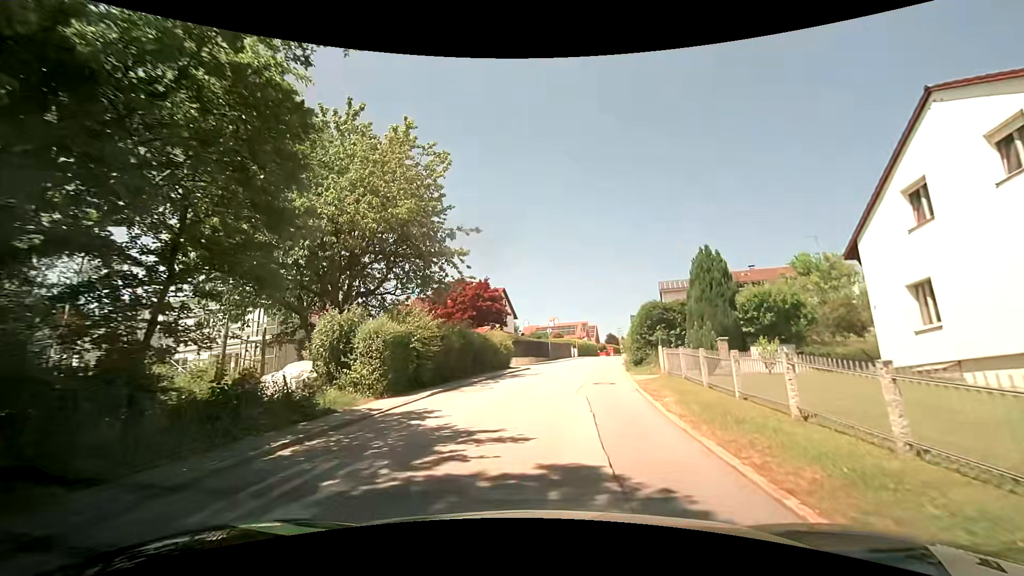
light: Day
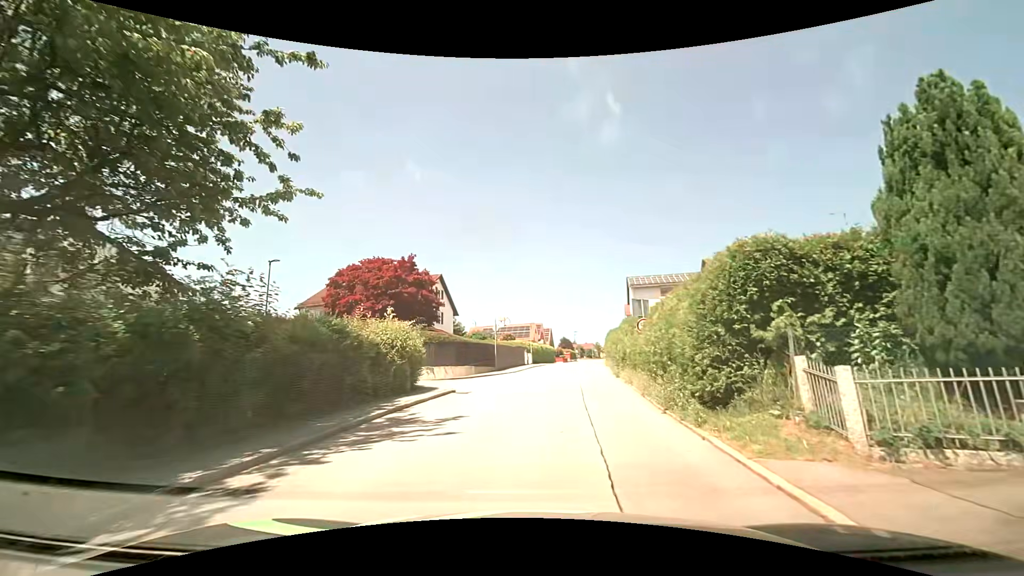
(+0.6, +14.9) m; +5°
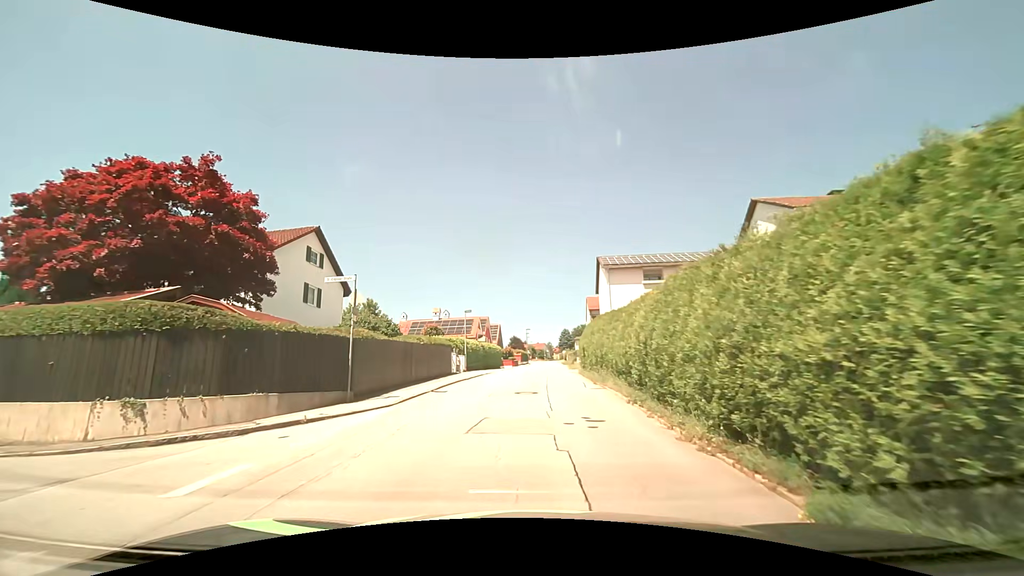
(+1.2, +19.6) m; +6°
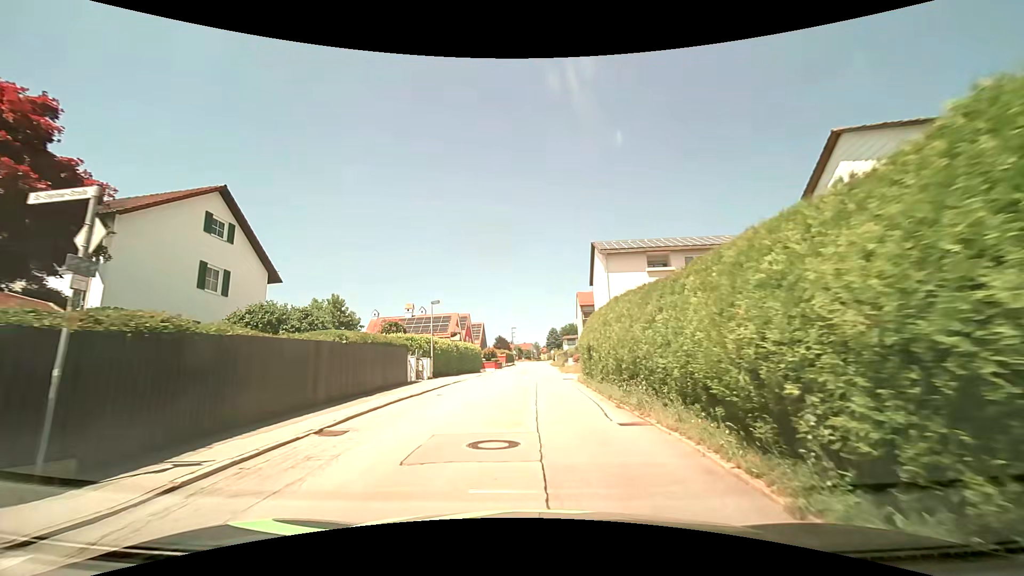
(+0.2, +8.5) m; +2°
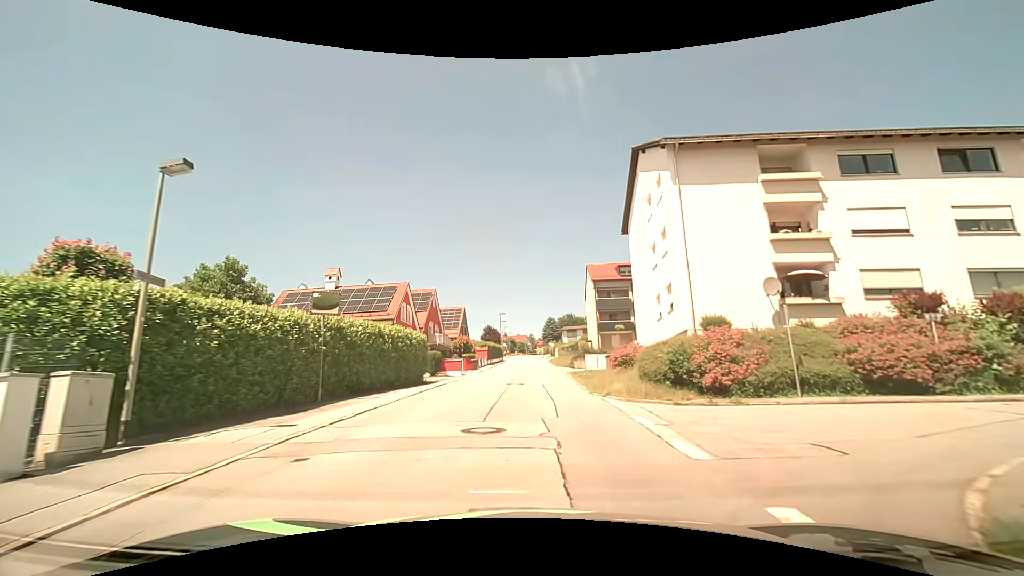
(+0.2, +24.0) m; 0°
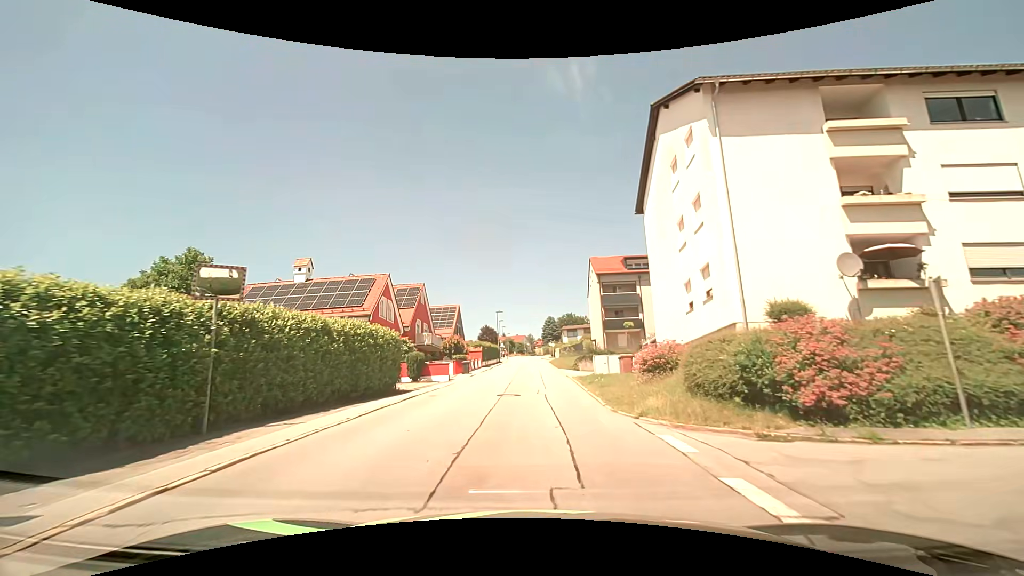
(0.0, +5.2) m; +1°
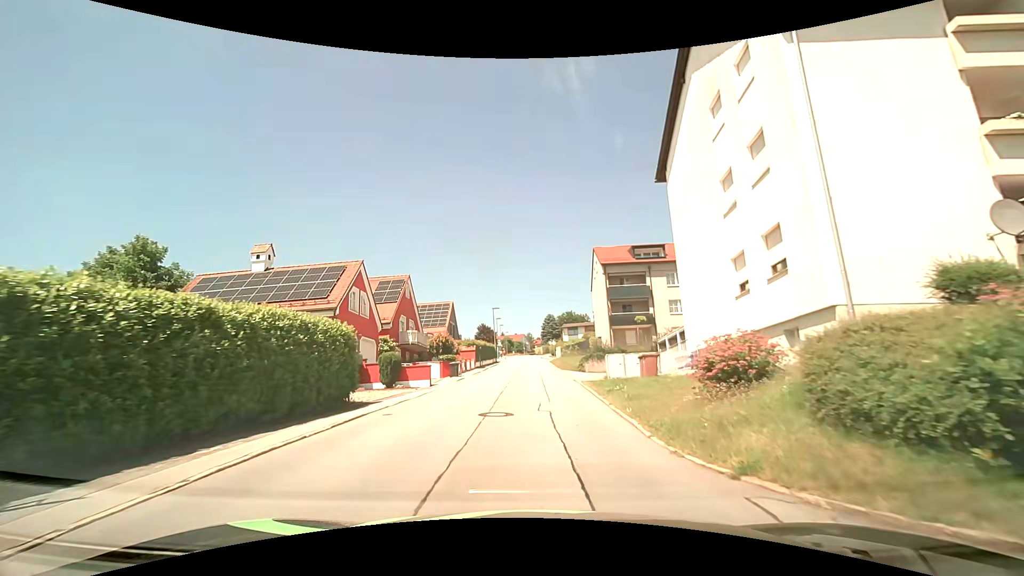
(0.0, +5.4) m; +1°
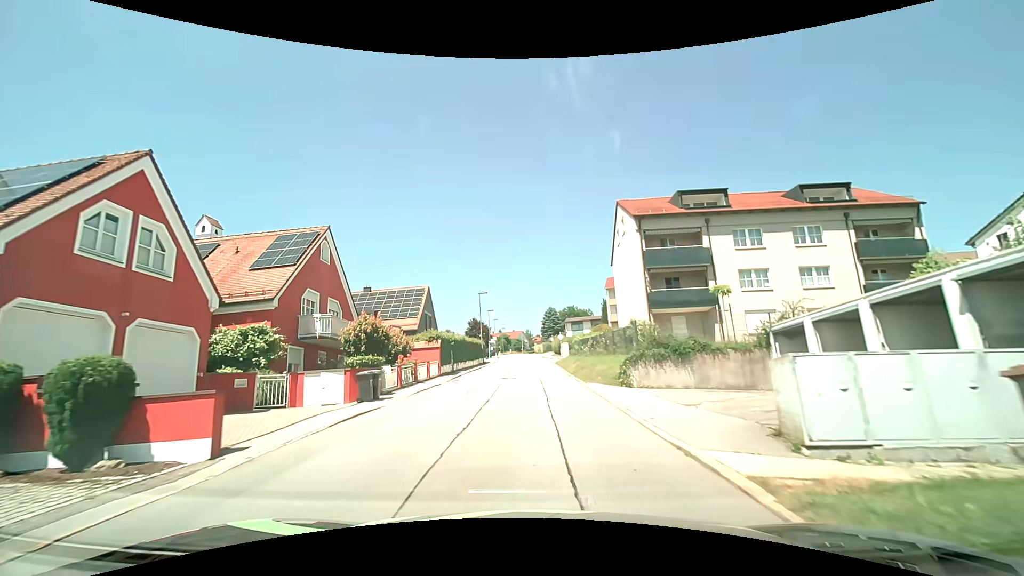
(-0.2, +17.2) m; -1°
(0, +10) (0, +20) (0, +30) (0, +40) (0, +50) (0, +60) (0, +70) (0, +80) (-1, +90) (-1, +100) m
